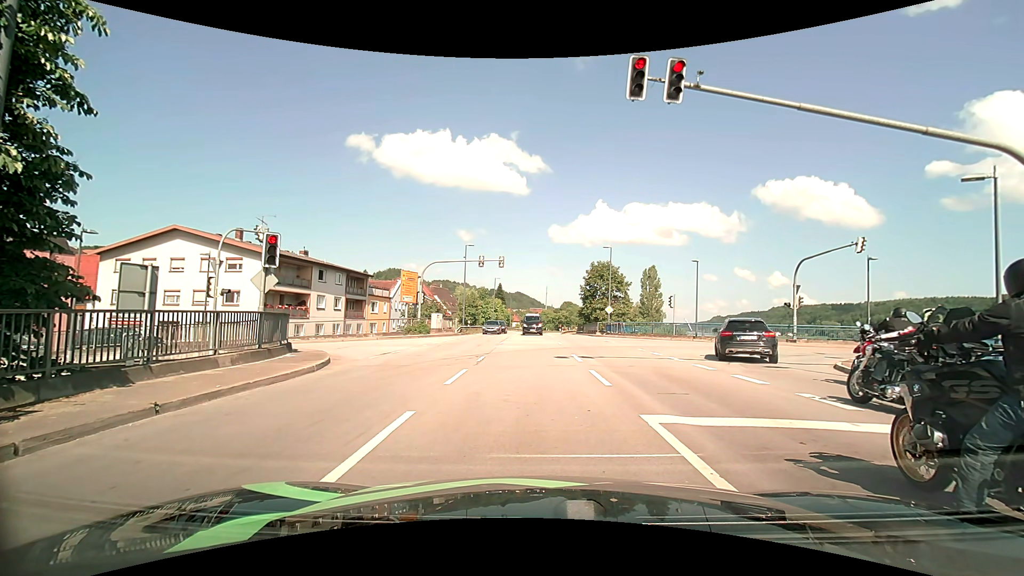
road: primary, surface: asphalt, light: Day
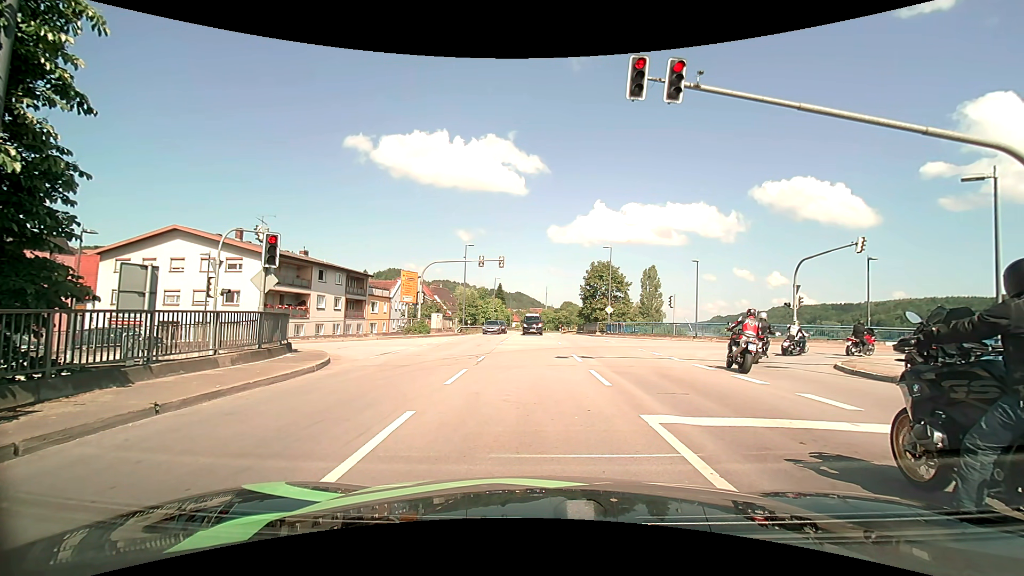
(0.0, 0.0) m; 0°
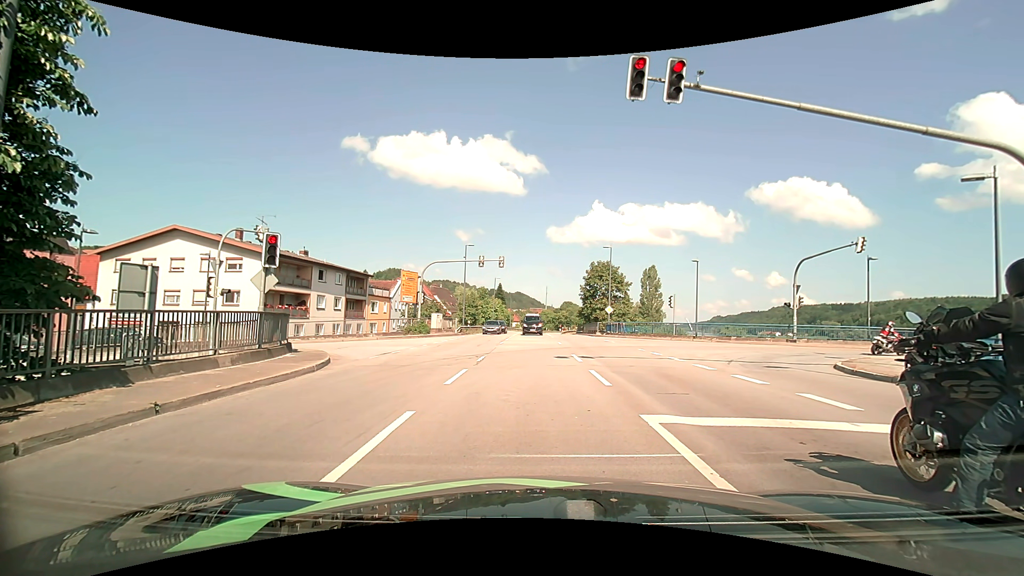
(0.0, 0.0) m; 0°
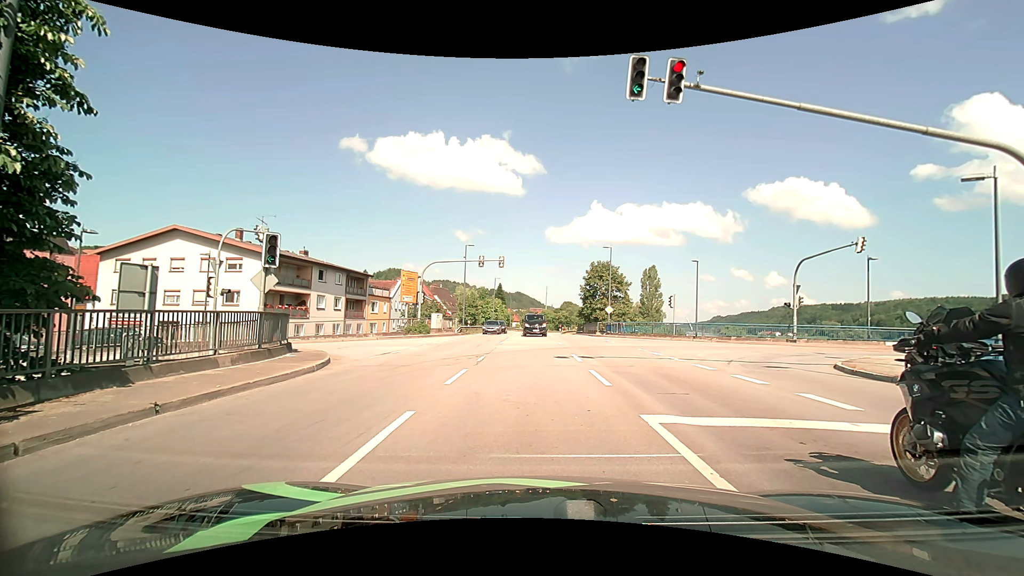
(0.0, 0.0) m; 0°
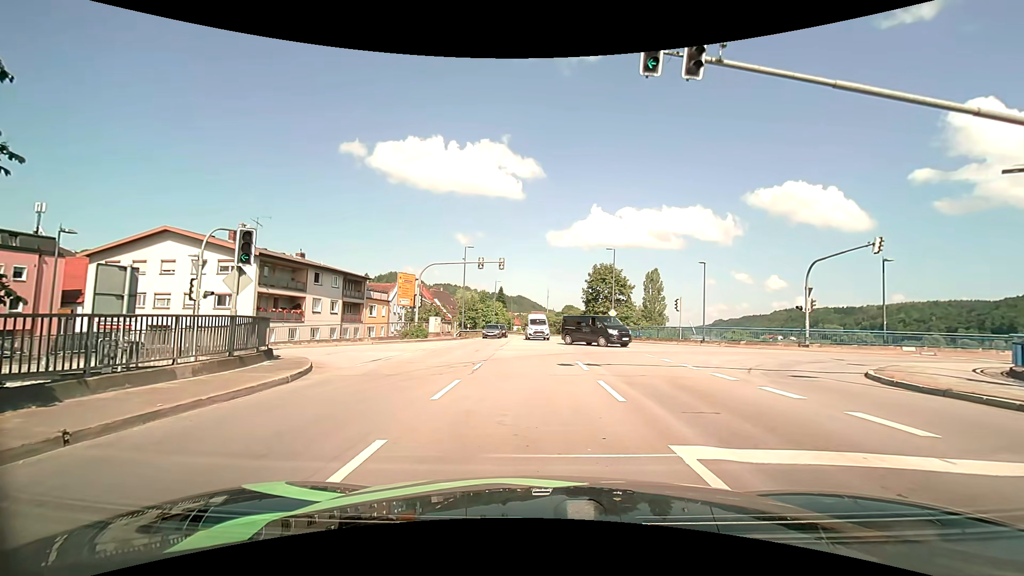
(0.0, +1.5) m; 0°
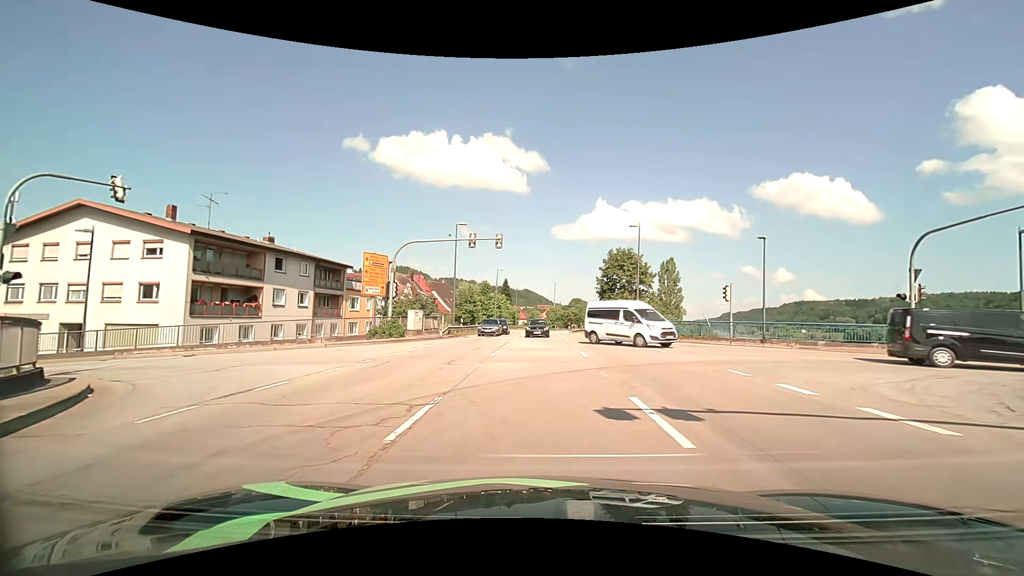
(-0.1, +9.5) m; 0°
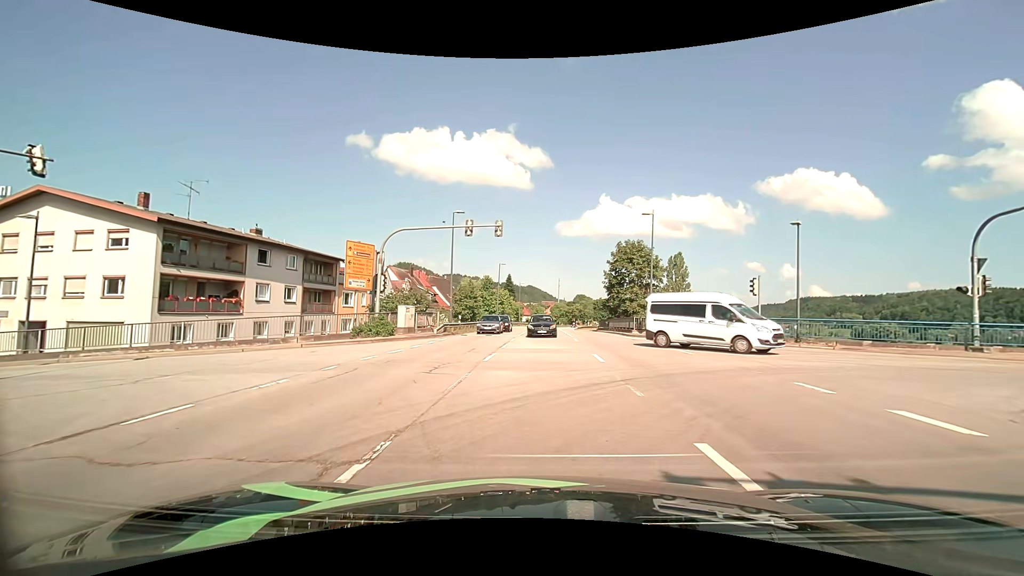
(0.0, +3.3) m; -2°
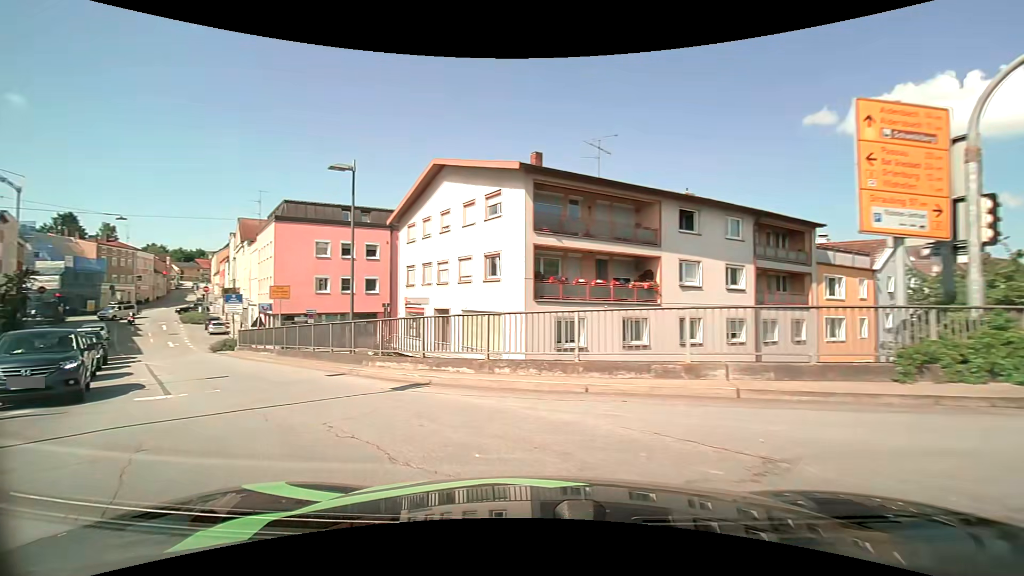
(-5.0, +15.9) m; -49°
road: tertiary
(-3, +9) (-9, +17) (-16, +25) (-22, +32) (-29, +40) (-35, +48) (-42, +55) (-48, +63) (-54, +71) (-59, +79) m
